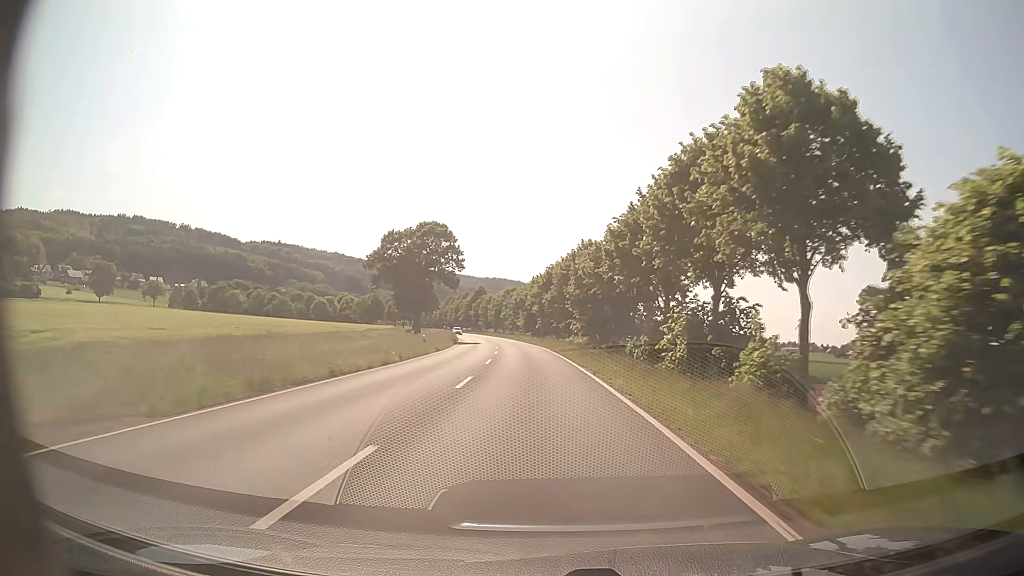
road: primary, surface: asphalt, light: Day
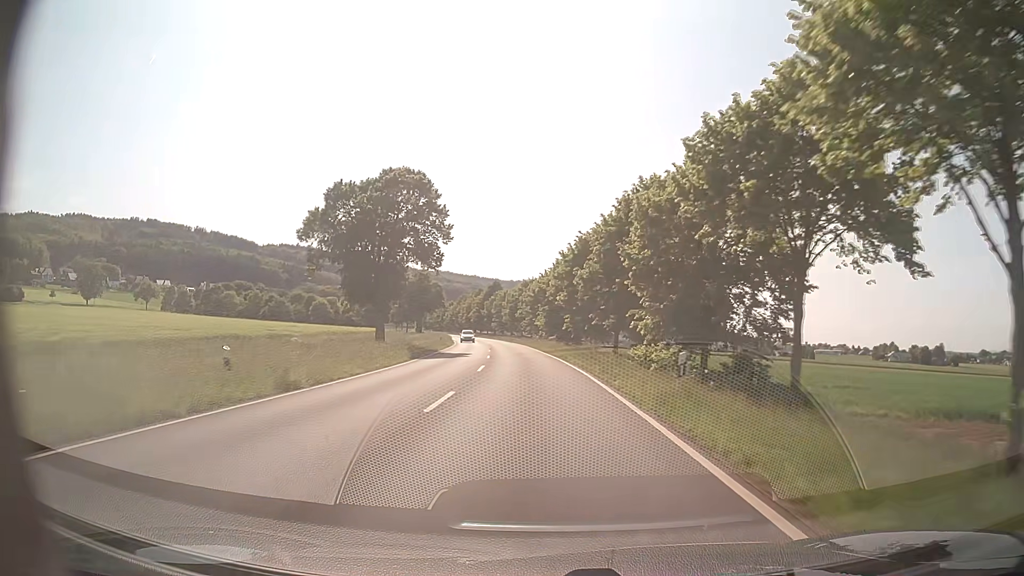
(-0.5, +28.9) m; -2°
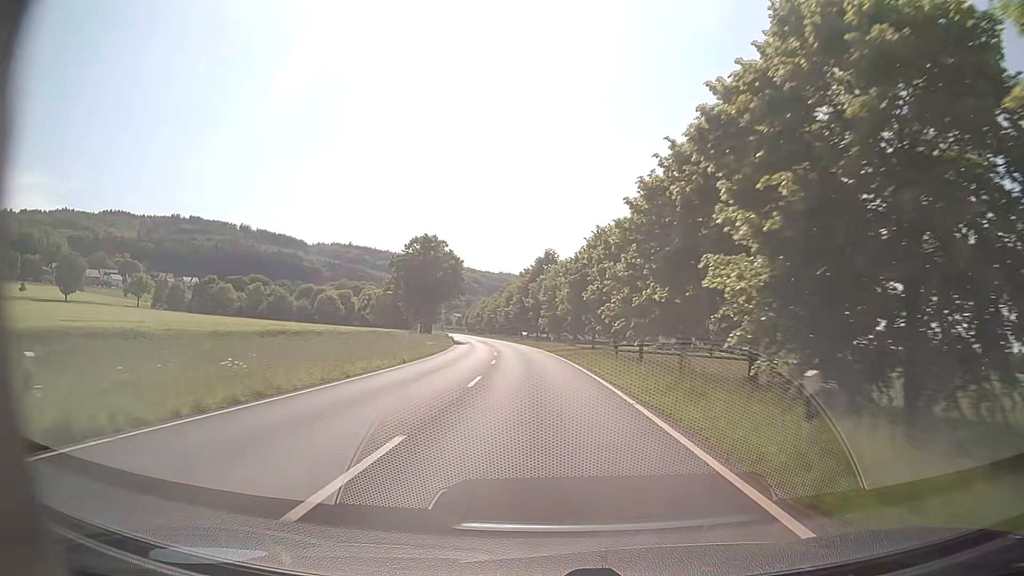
(-2.7, +56.1) m; -6°
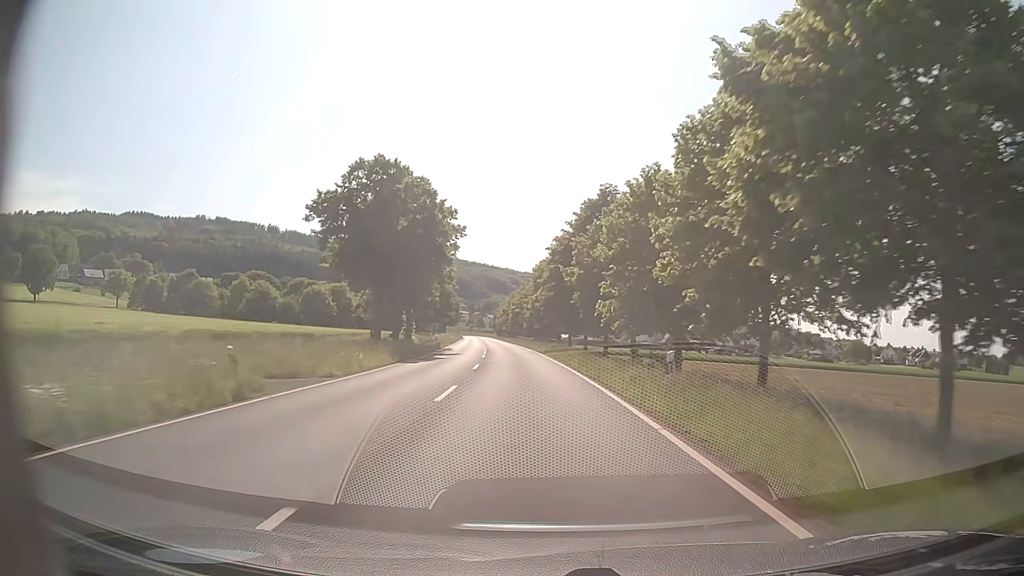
(-1.0, +41.4) m; -4°
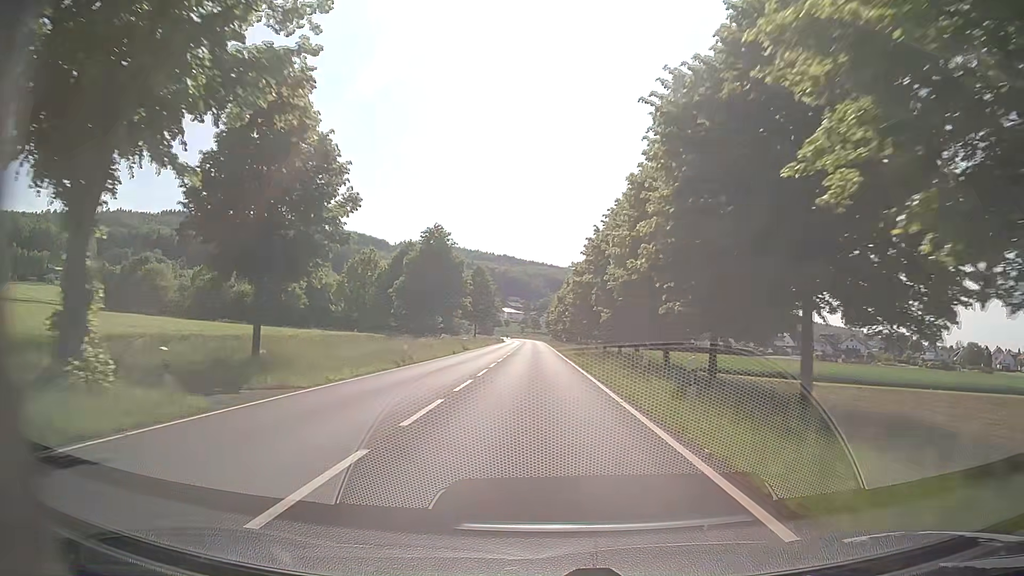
(-2.3, +53.4) m; -4°
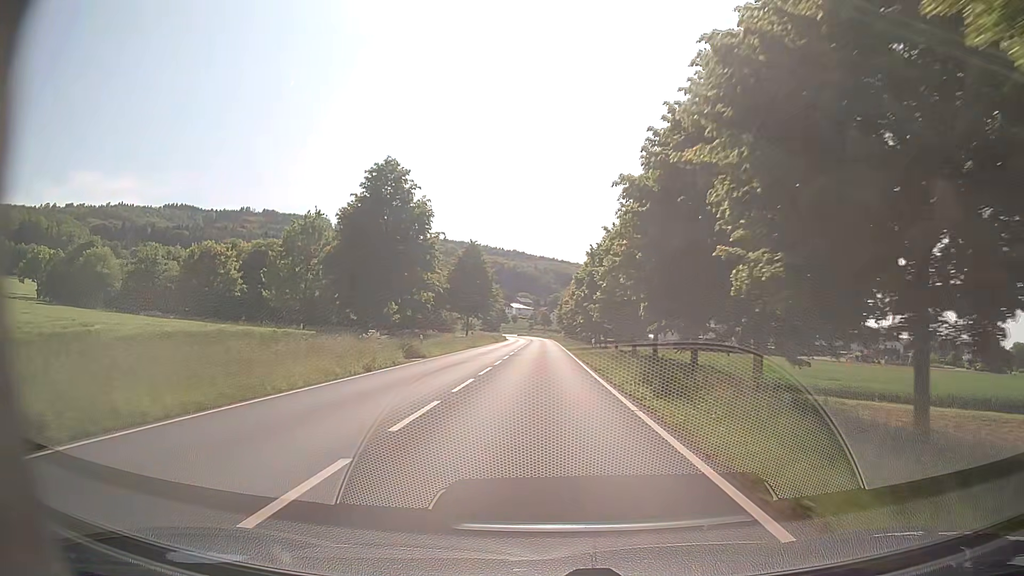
(-0.5, +25.4) m; -2°
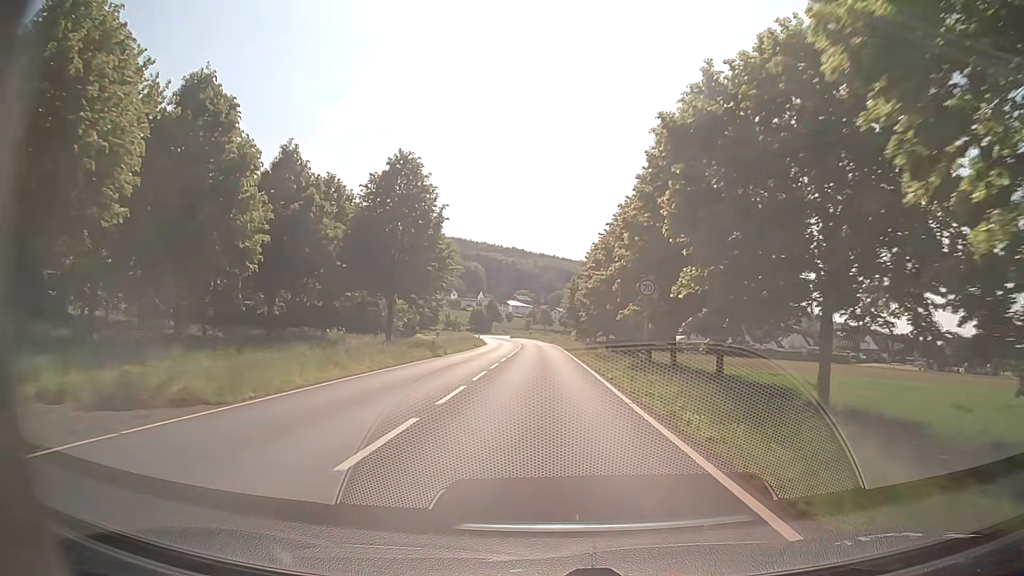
(-0.1, +45.9) m; 0°
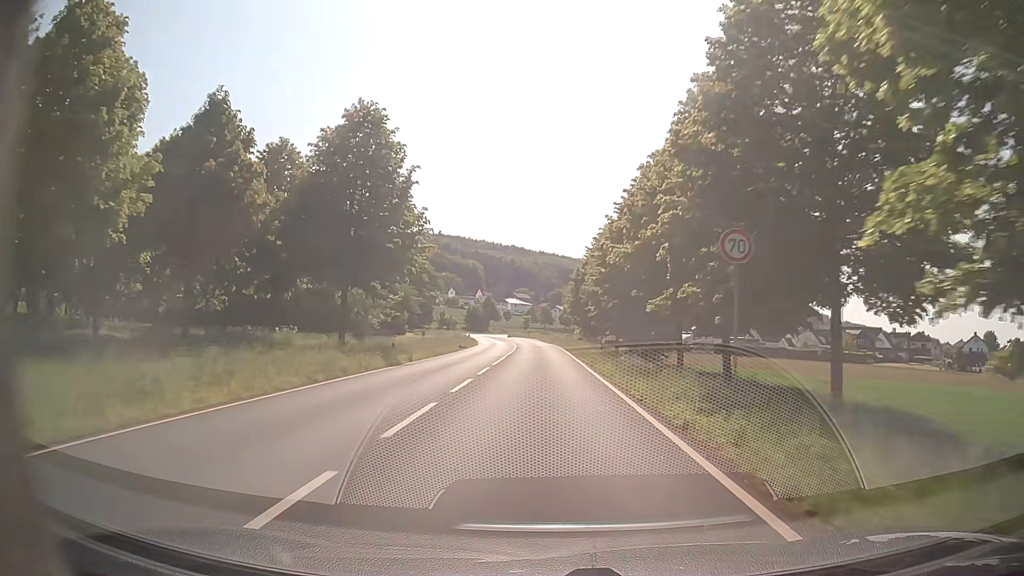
(0.0, +10.4) m; -1°
(0, +10) (0, +20) (0, +30) (0, +40) (0, +50) (0, +60) (0, +70) (-1, +80) (-2, +90) (-2, +100) m
